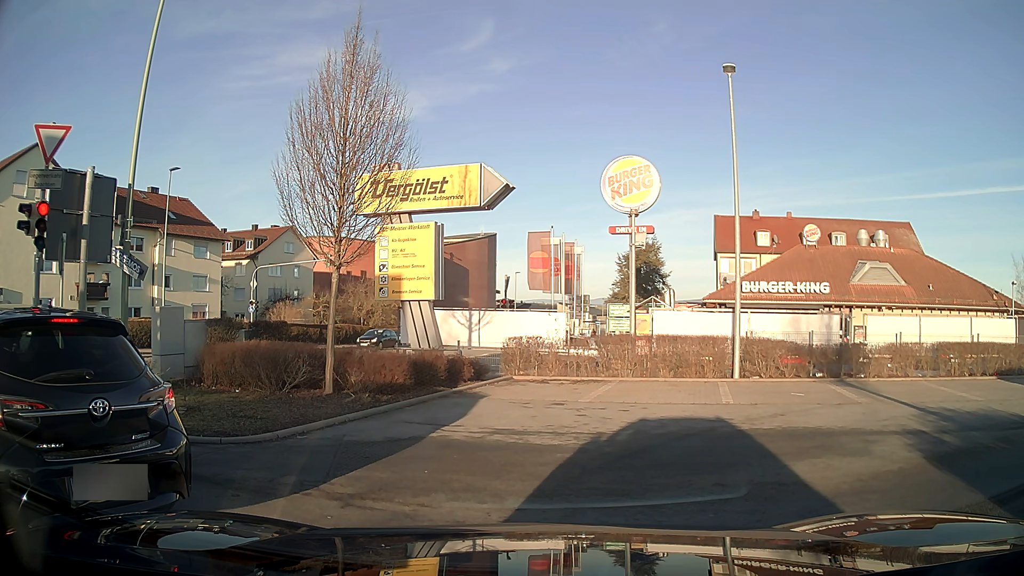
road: tertiary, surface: asphalt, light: Day
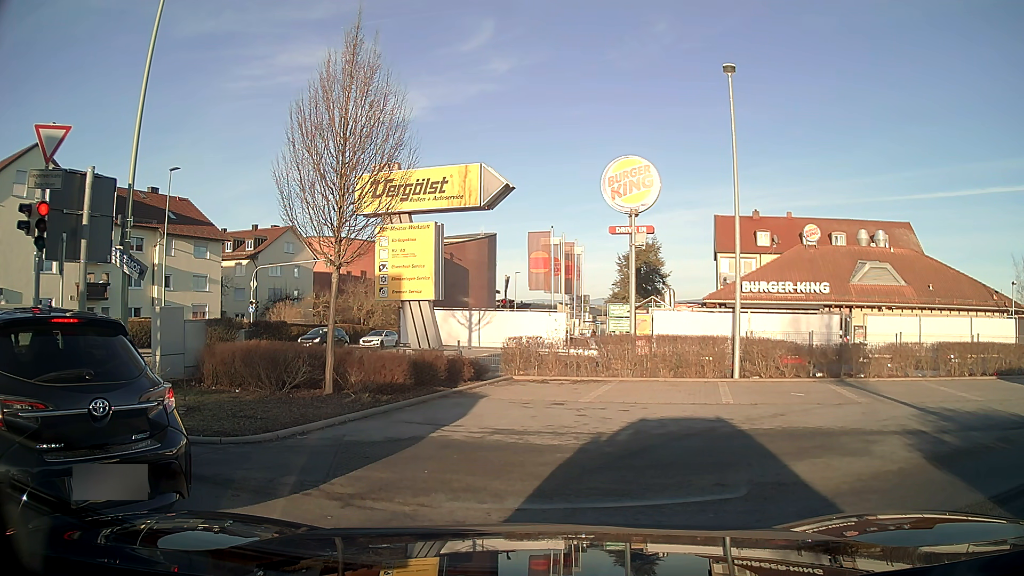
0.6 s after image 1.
(0.0, 0.0) m; 0°
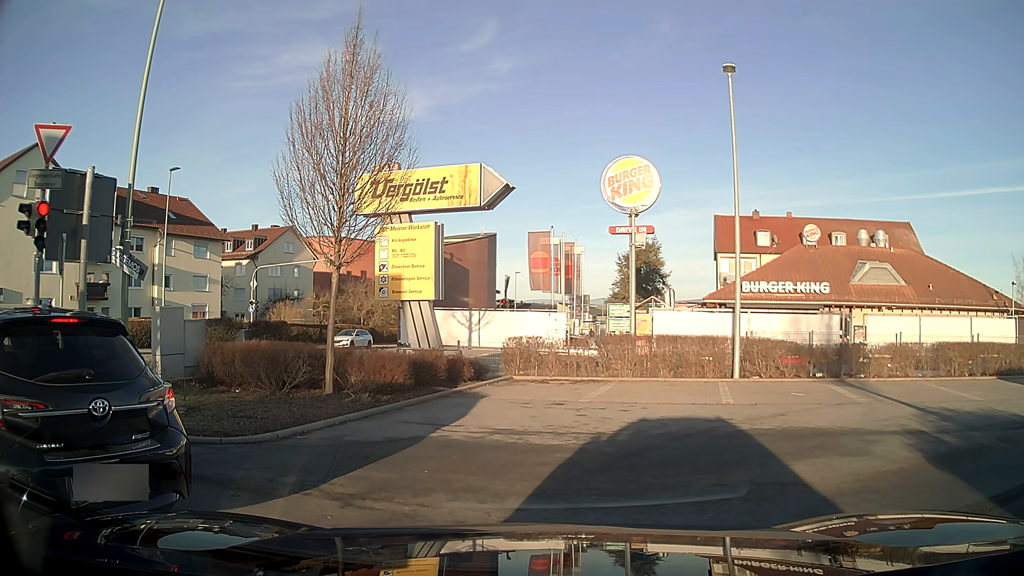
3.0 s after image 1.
(0.0, 0.0) m; 0°
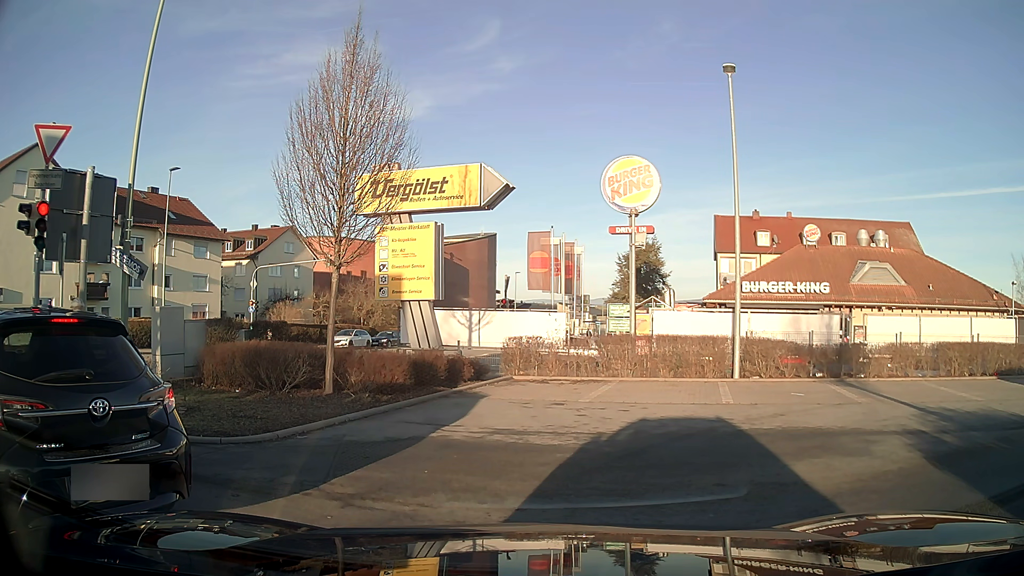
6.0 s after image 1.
(0.0, 0.0) m; 0°
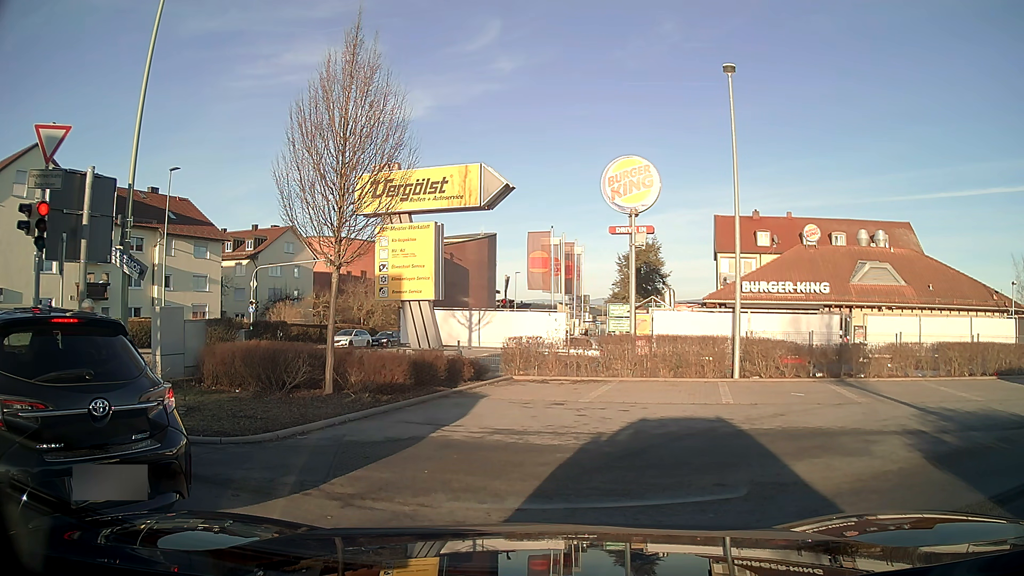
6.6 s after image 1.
(0.0, 0.0) m; 0°
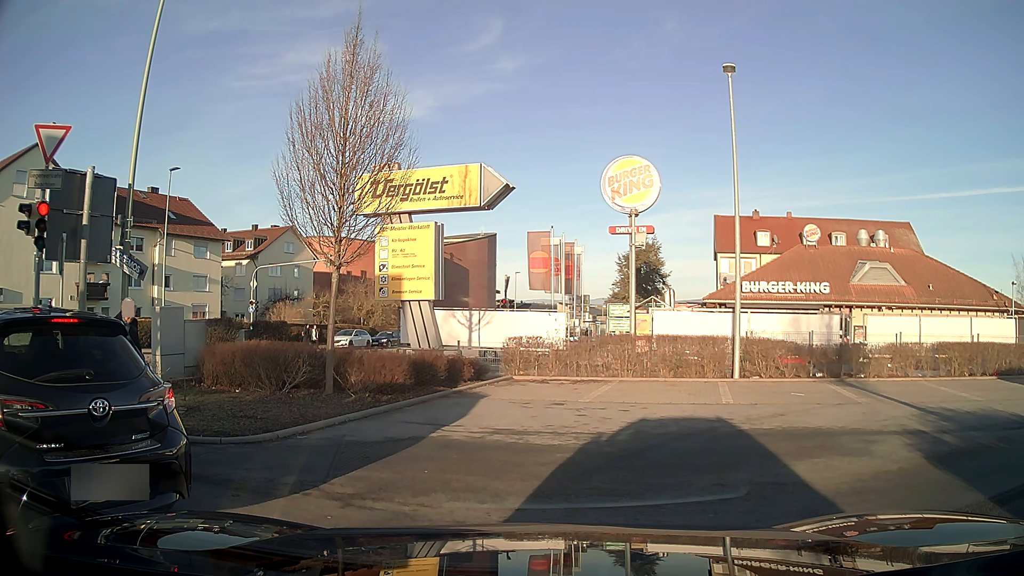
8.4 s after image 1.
(0.0, 0.0) m; 0°
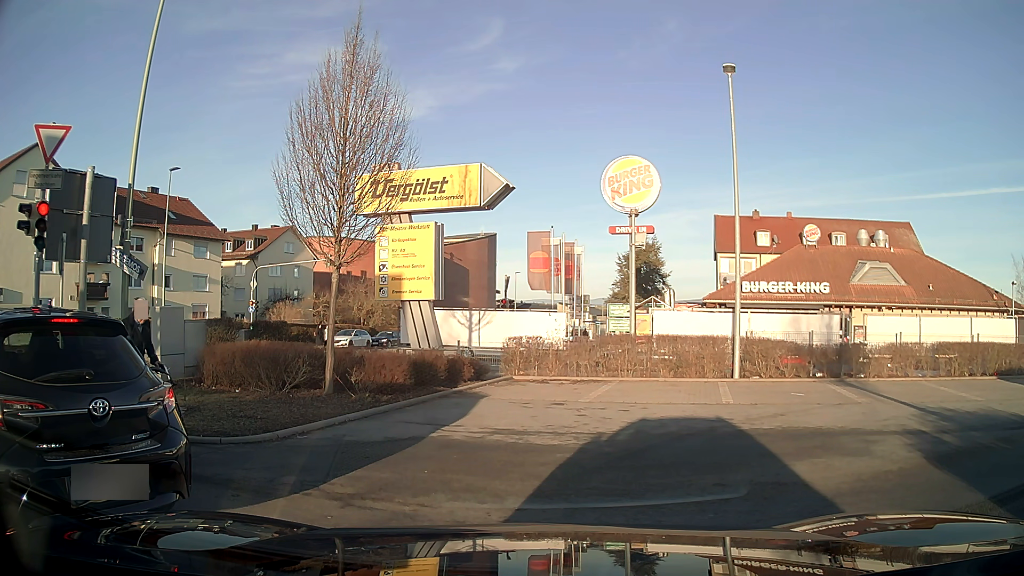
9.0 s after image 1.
(0.0, 0.0) m; 0°
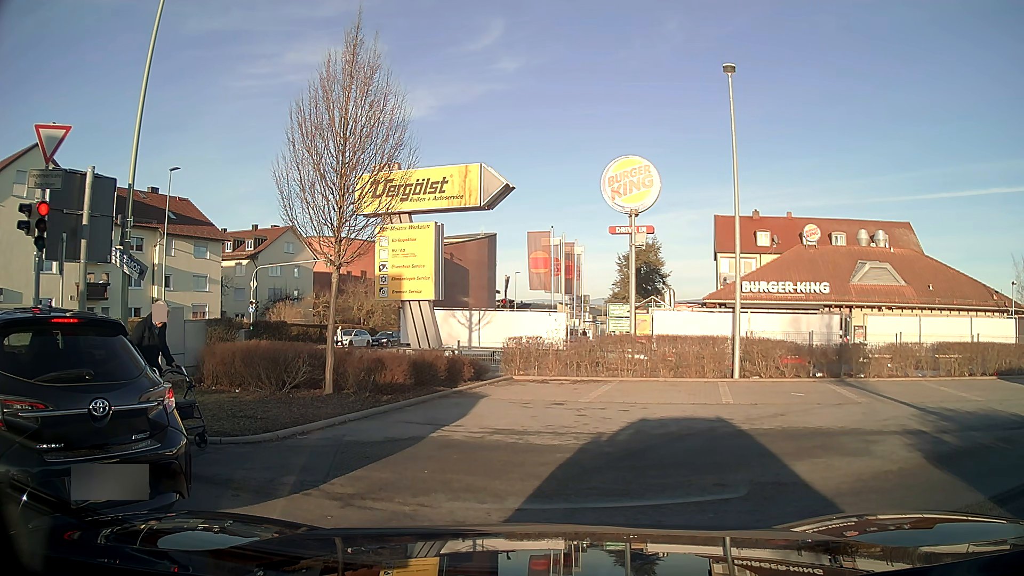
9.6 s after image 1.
(0.0, 0.0) m; 0°
(-7, +5) (-17, +5) (-24, -2) (-26, -12) (-27, -22) (-27, -32) (-28, -42) (-30, -52) (-32, -62) (-34, -71) m
